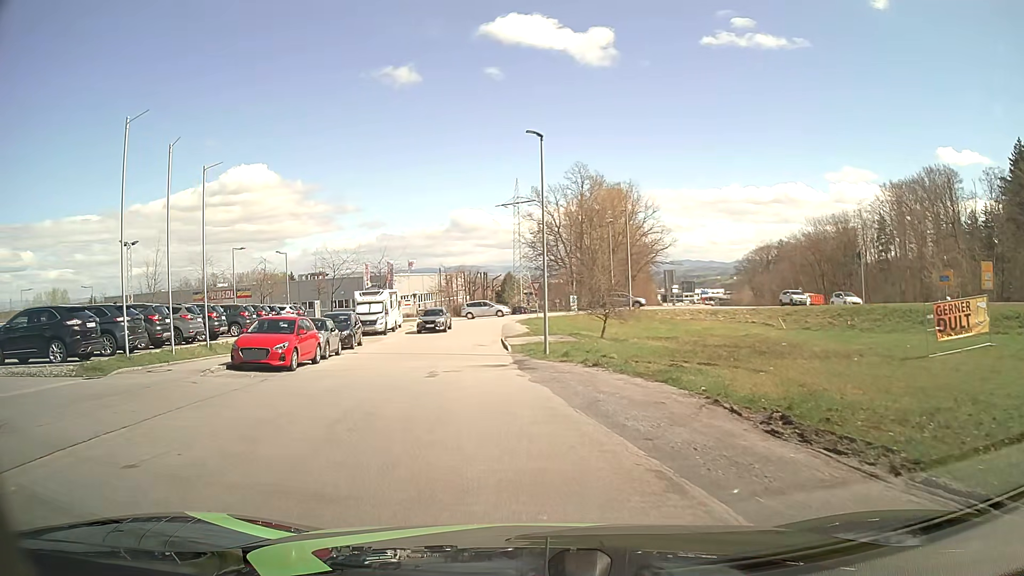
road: residential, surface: asphalt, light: Day
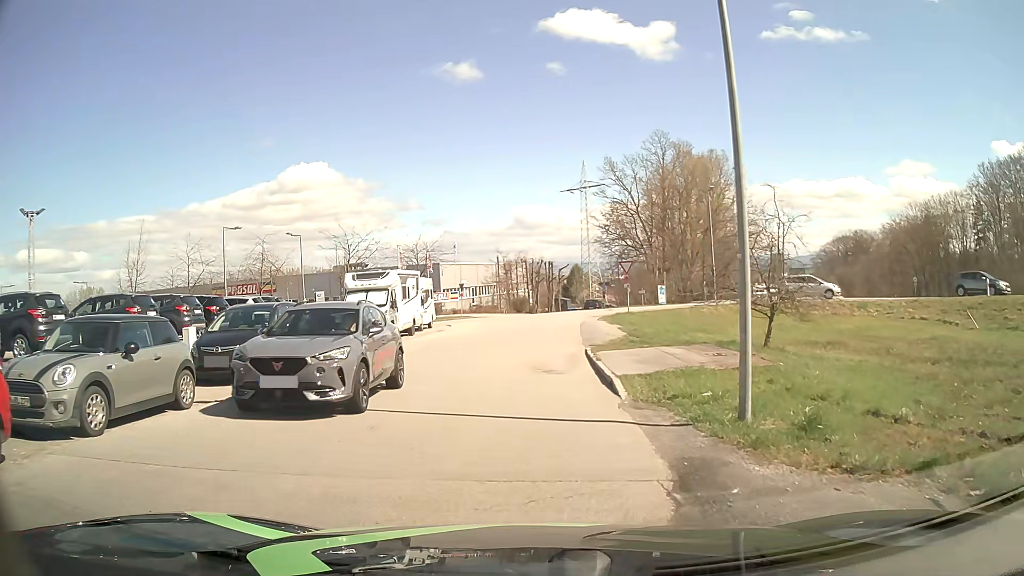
(-1.1, +15.9) m; -5°
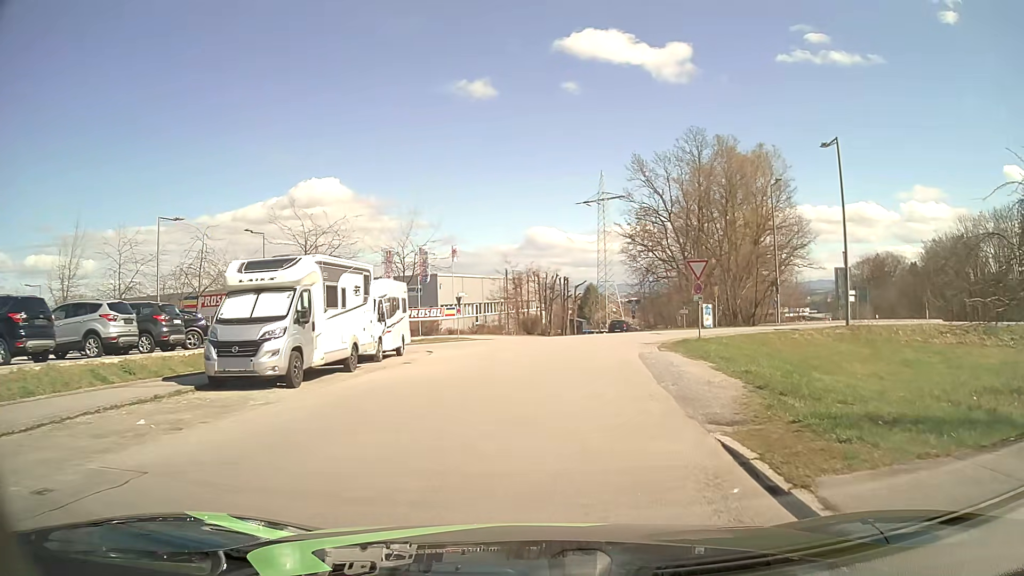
(-0.4, +12.7) m; 0°
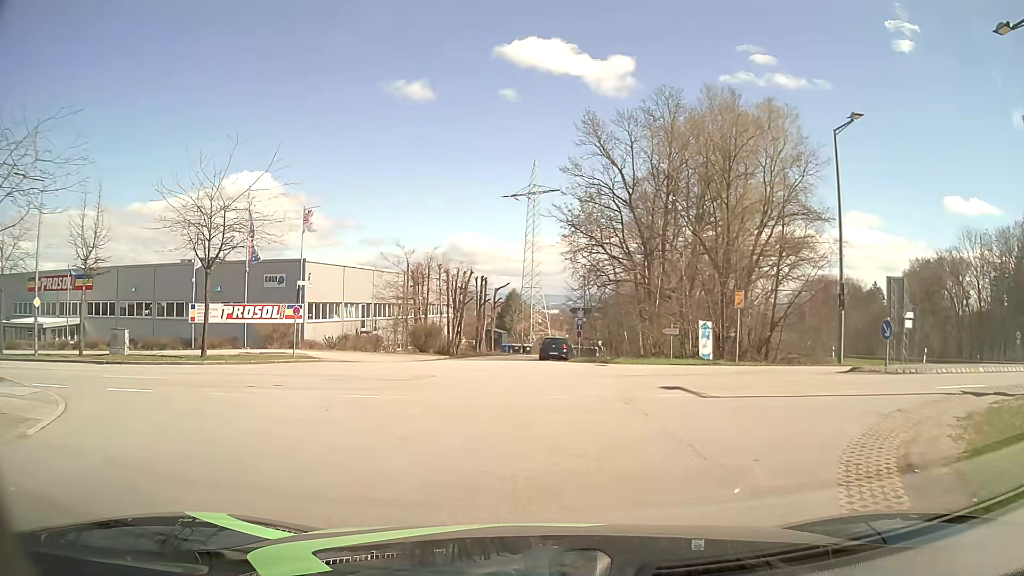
(+0.9, +19.7) m; +5°
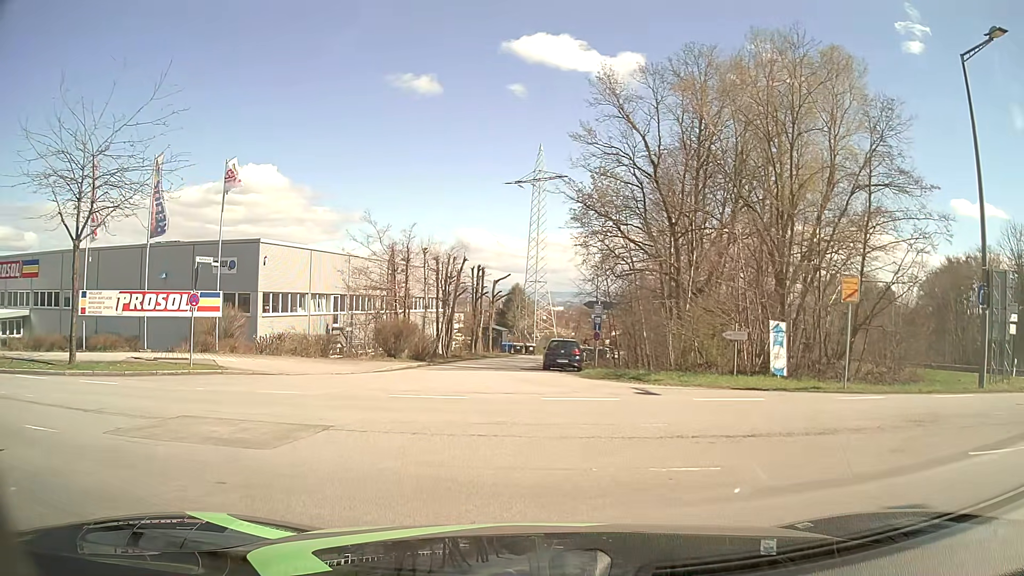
(+0.1, +9.1) m; 0°
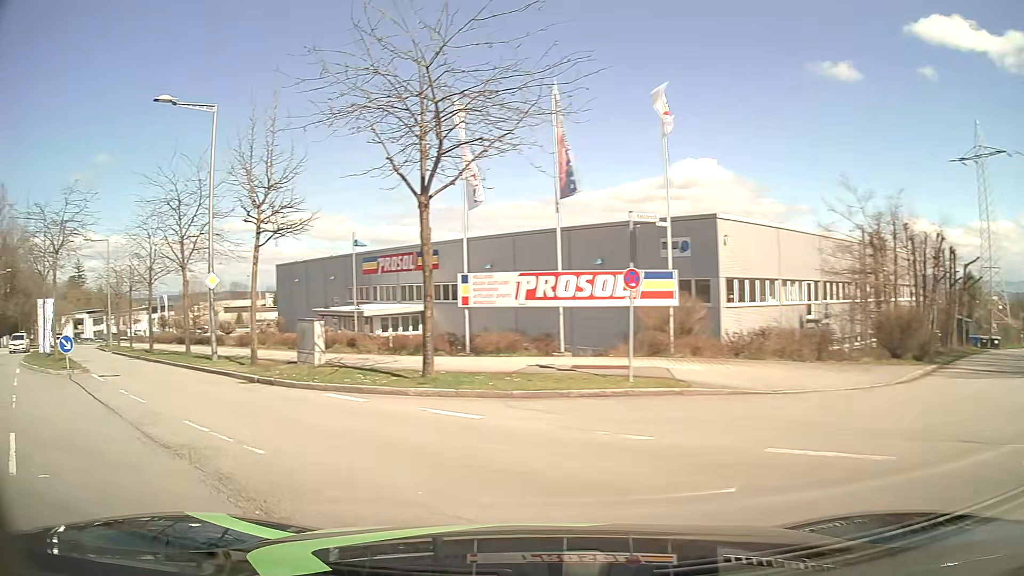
(-2.6, +7.5) m; -39°
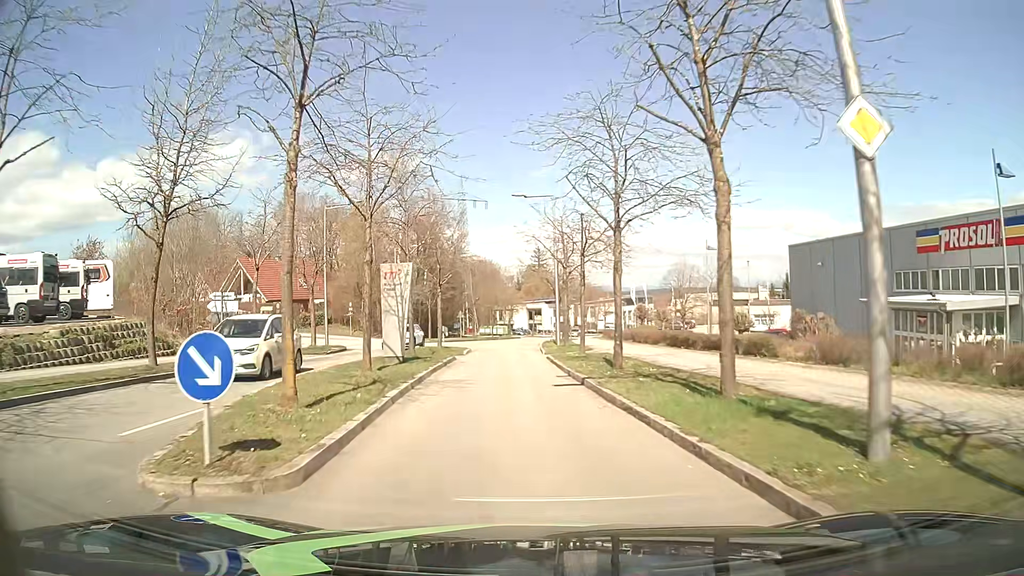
(-8.7, +16.1) m; -41°
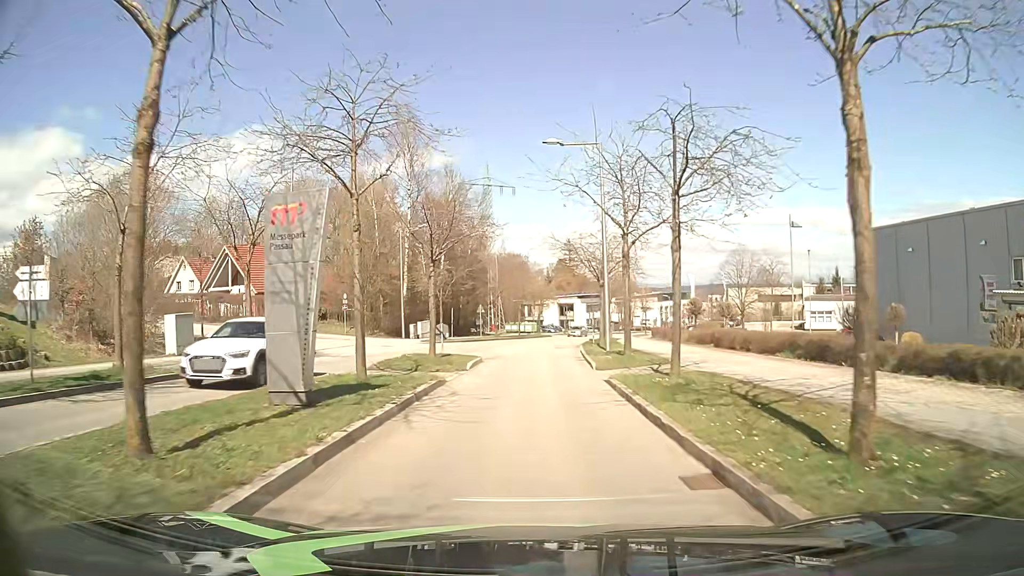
(-0.3, +11.6) m; -2°
(0, +10) (0, +20) (0, +30) (+1, +40) (+1, +50) (+3, +60) (+6, +69) (+15, +73) (+25, +71) (+35, +68) m
